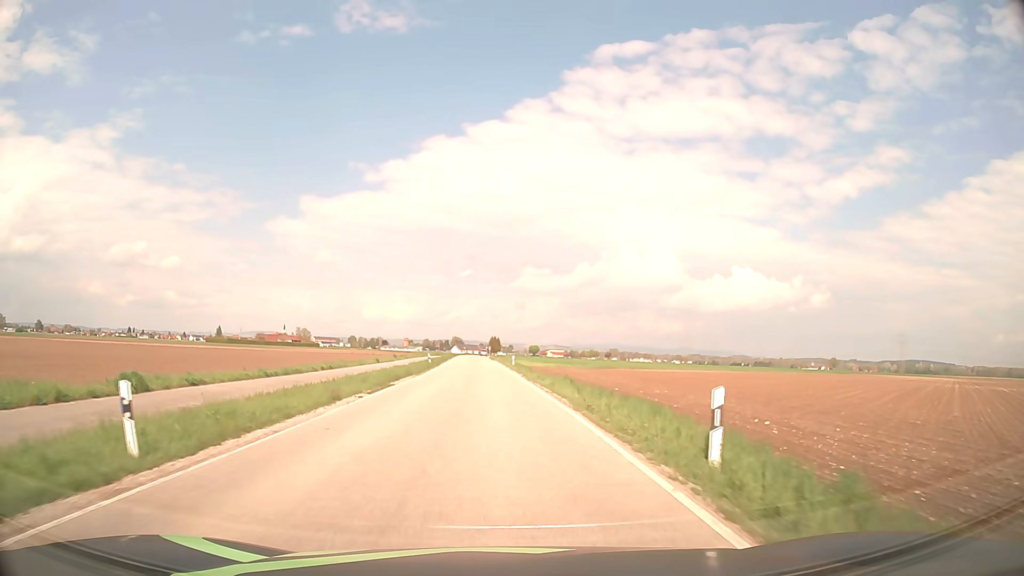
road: secondary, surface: asphalt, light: Day
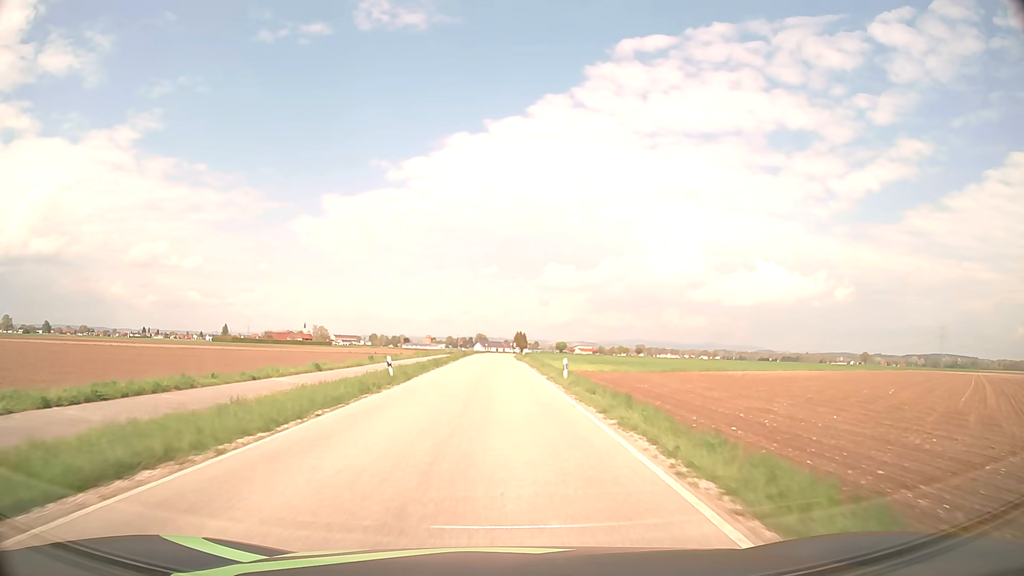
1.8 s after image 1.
(-0.6, +29.1) m; -2°
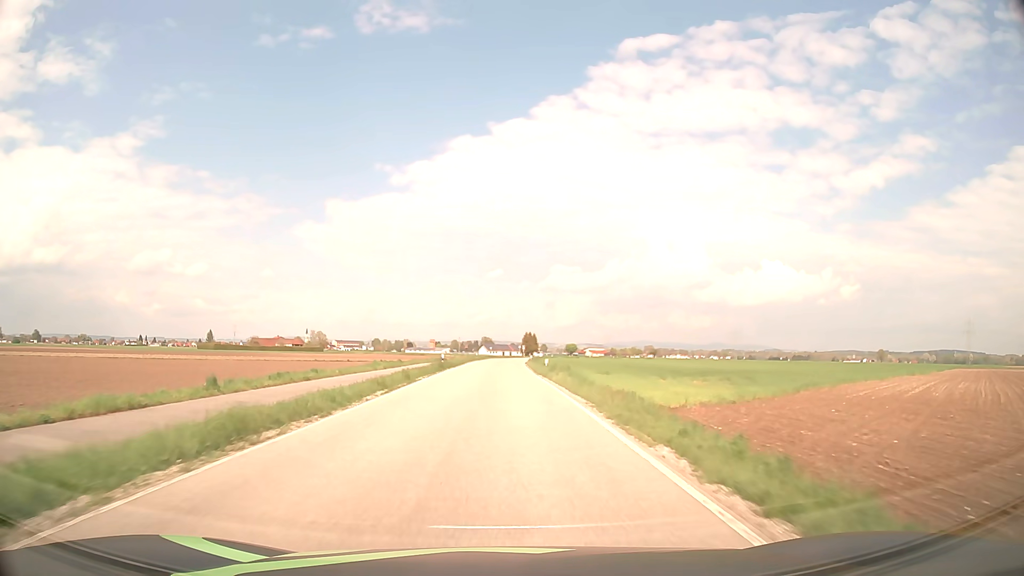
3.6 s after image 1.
(-0.2, +32.0) m; 0°
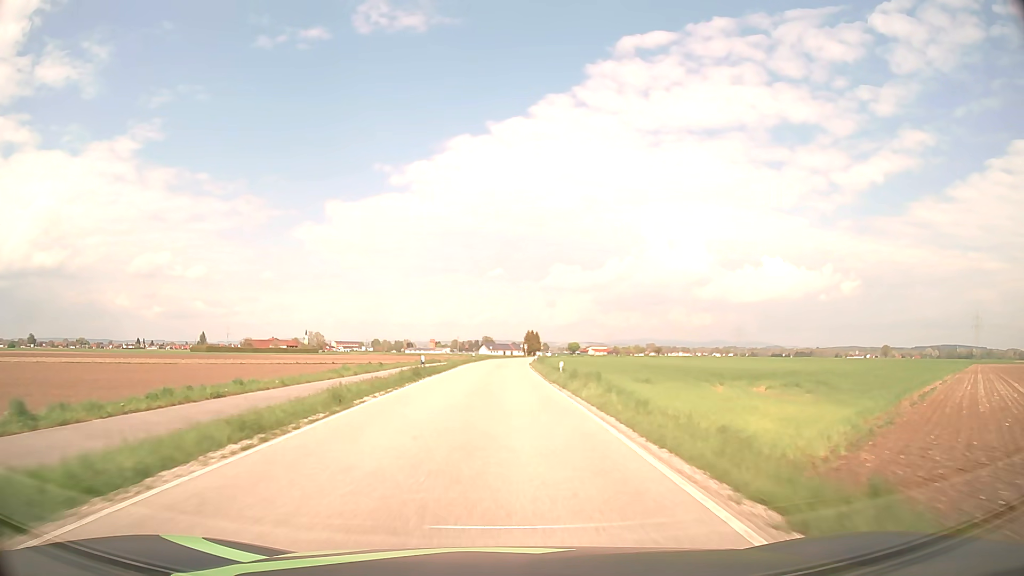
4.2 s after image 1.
(0.0, +11.3) m; 0°
(0, +10) (0, +20) (0, +30) (0, +40) (0, +50) (0, +60) (+1, +70) (+1, +80) (+1, +90) (+2, +100) m
